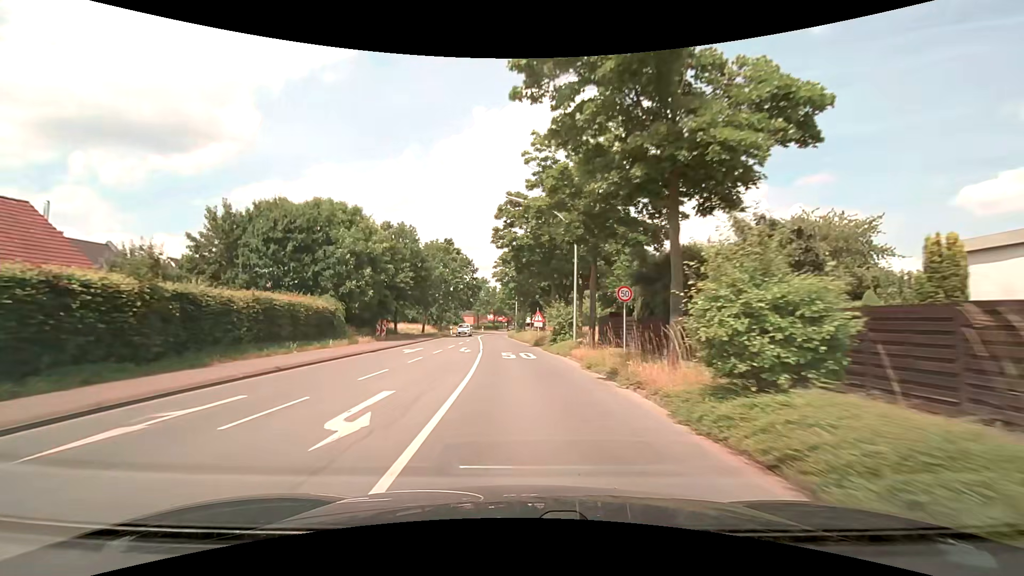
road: secondary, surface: asphalt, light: Day
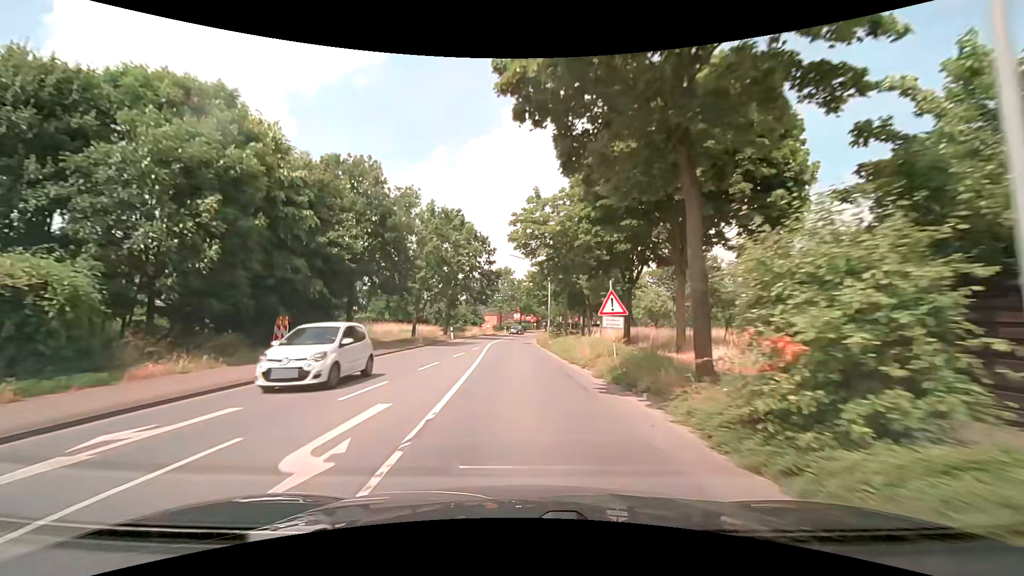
(-0.6, +22.0) m; -4°
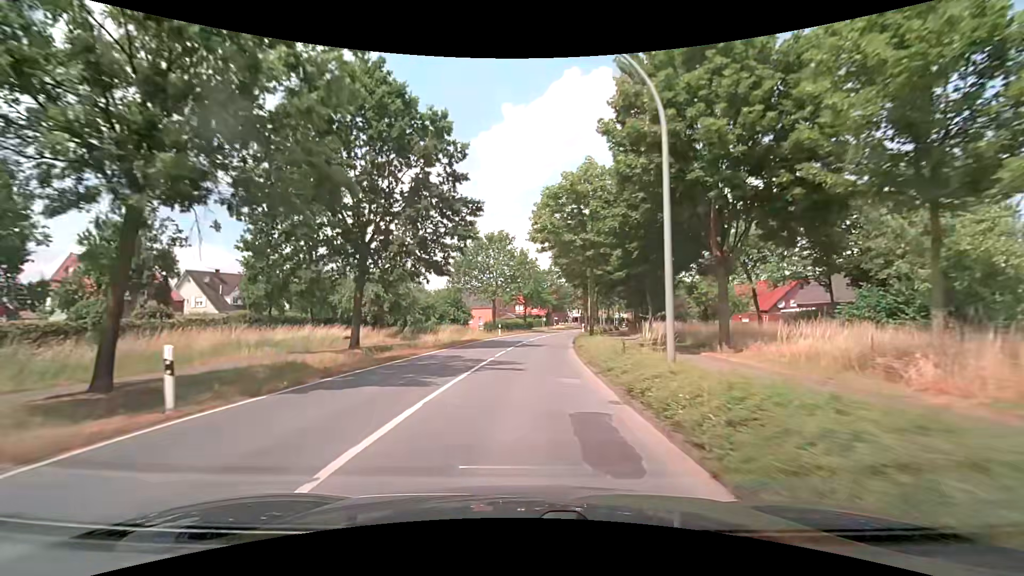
(-0.5, +35.4) m; 0°
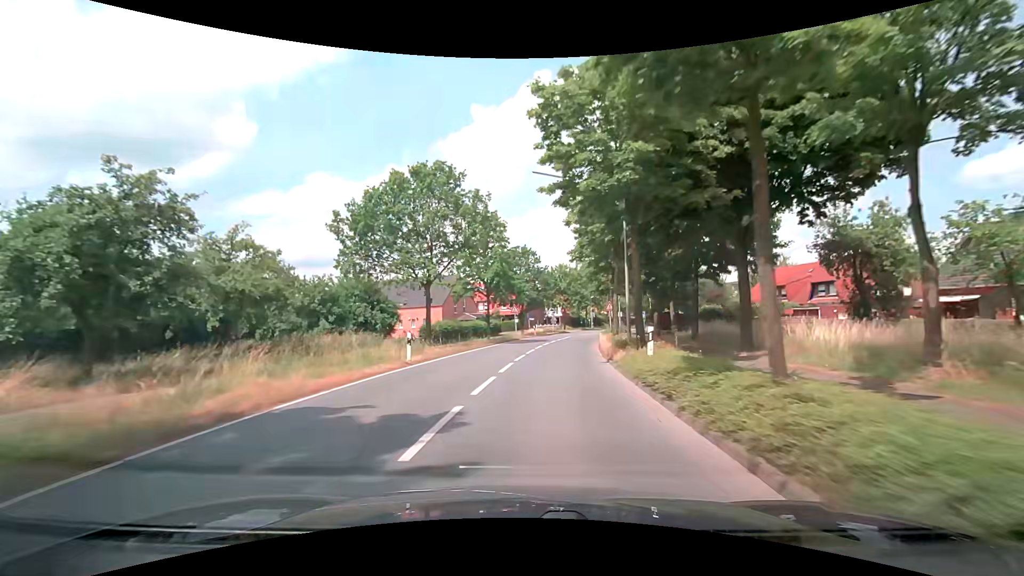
(+0.7, +28.0) m; +2°
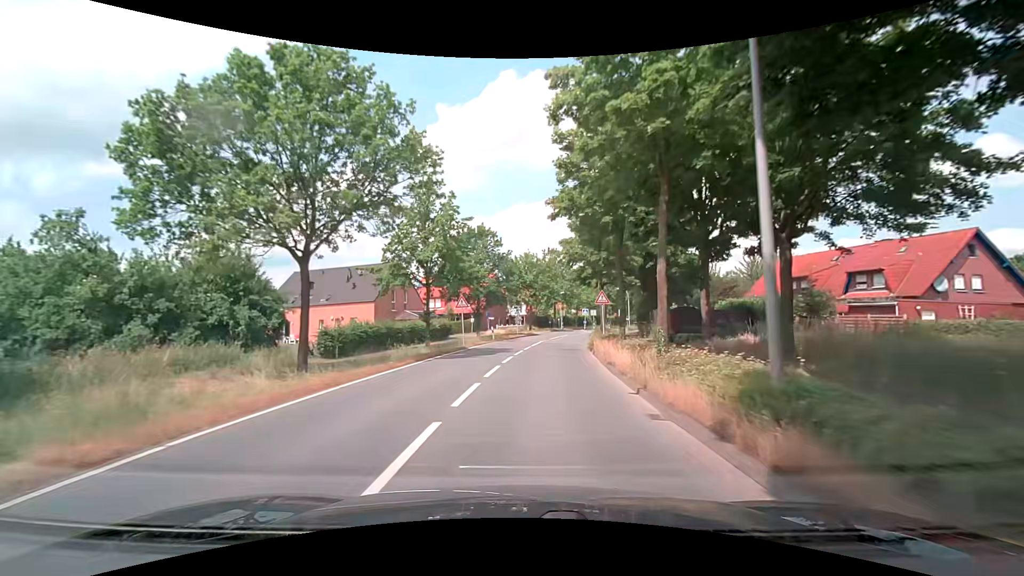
(+0.7, +14.3) m; +4°
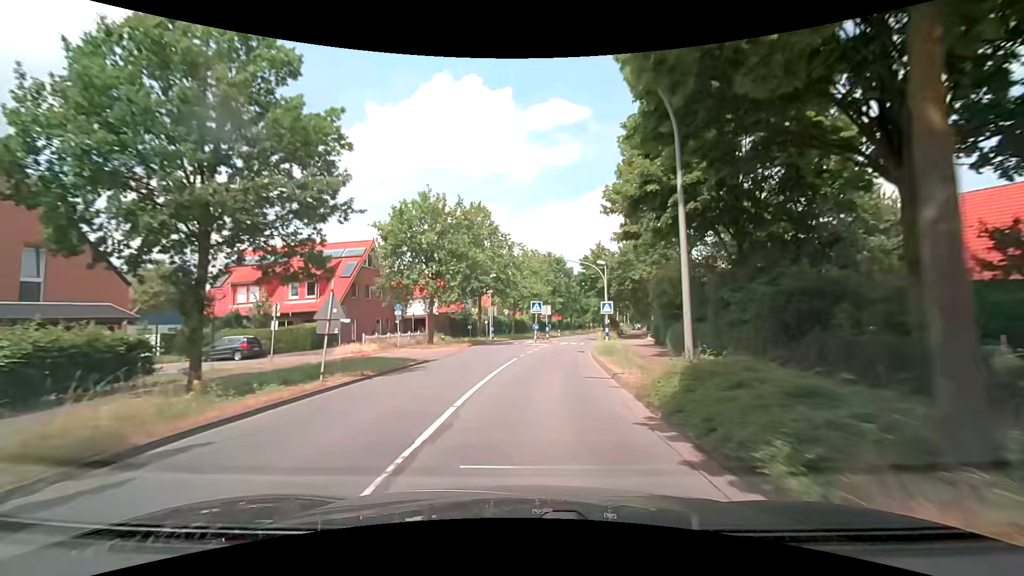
(+2.7, +35.7) m; +9°
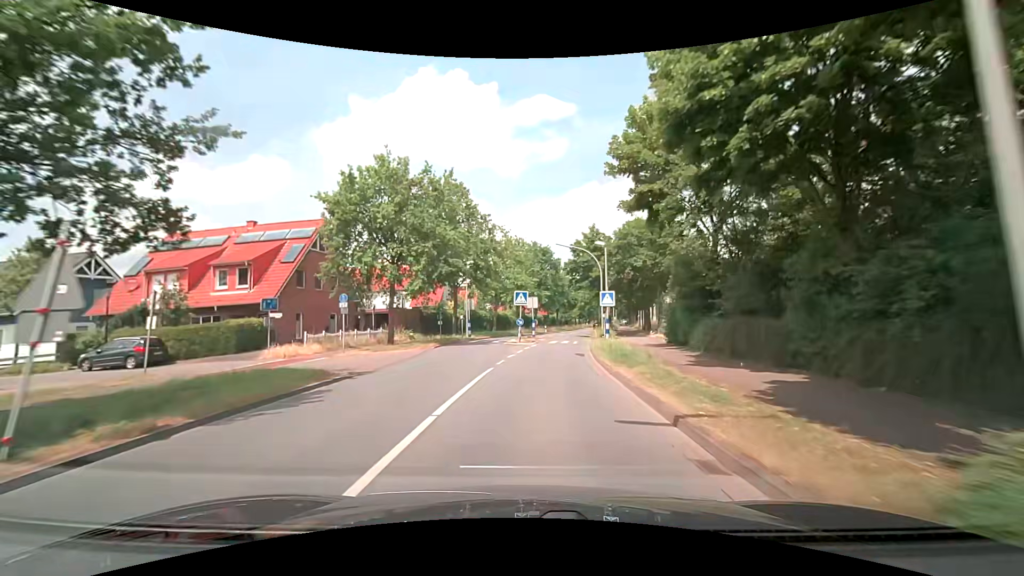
(+0.1, +7.1) m; +2°
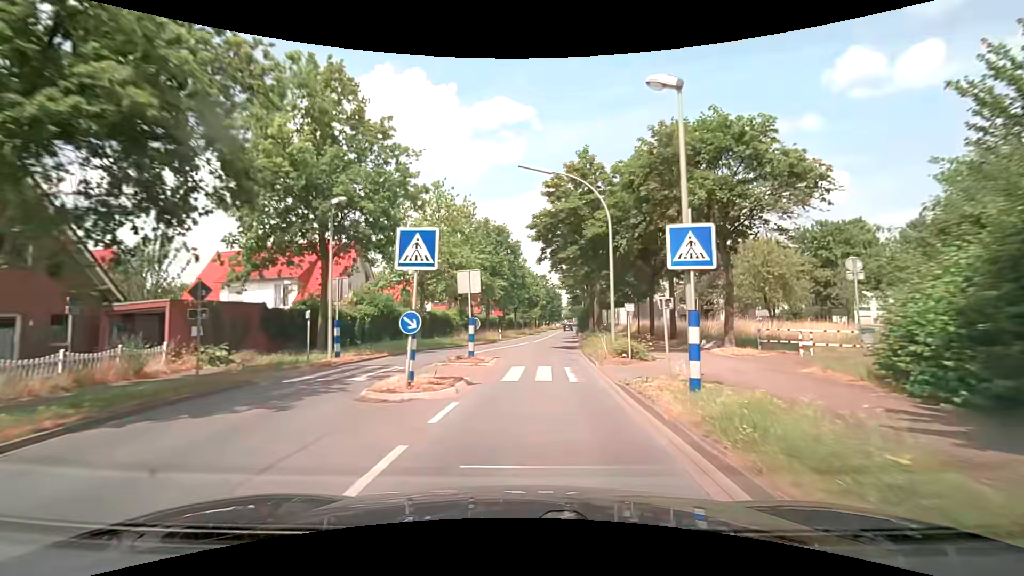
(+0.8, +21.2) m; +5°
(0, +10) (+1, +20) (+1, +30) (+2, +40) (+3, +50) (+4, +60) (+5, +70) (+6, +80) (+7, +90) (+8, +100) m
